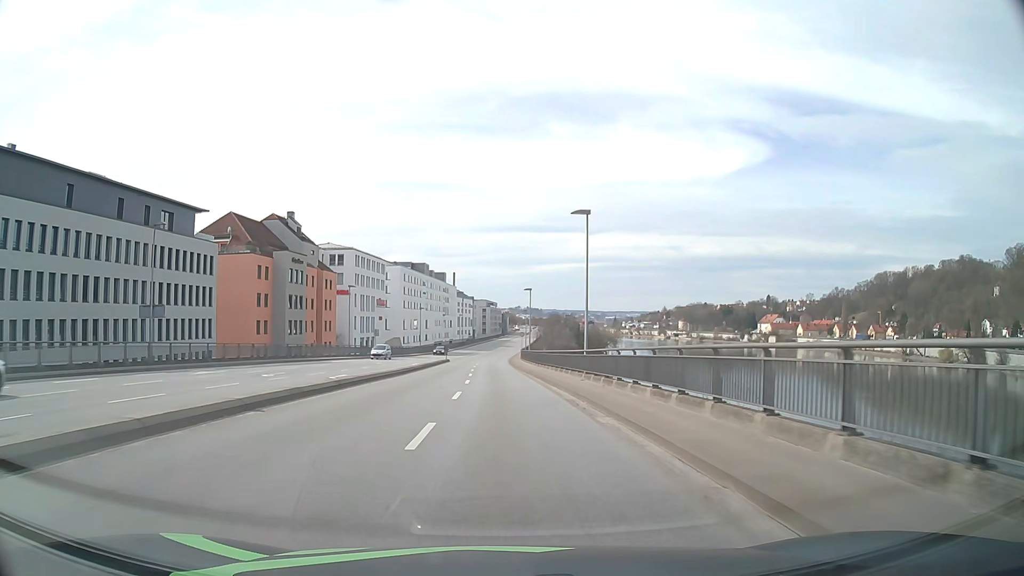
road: primary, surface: asphalt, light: Day
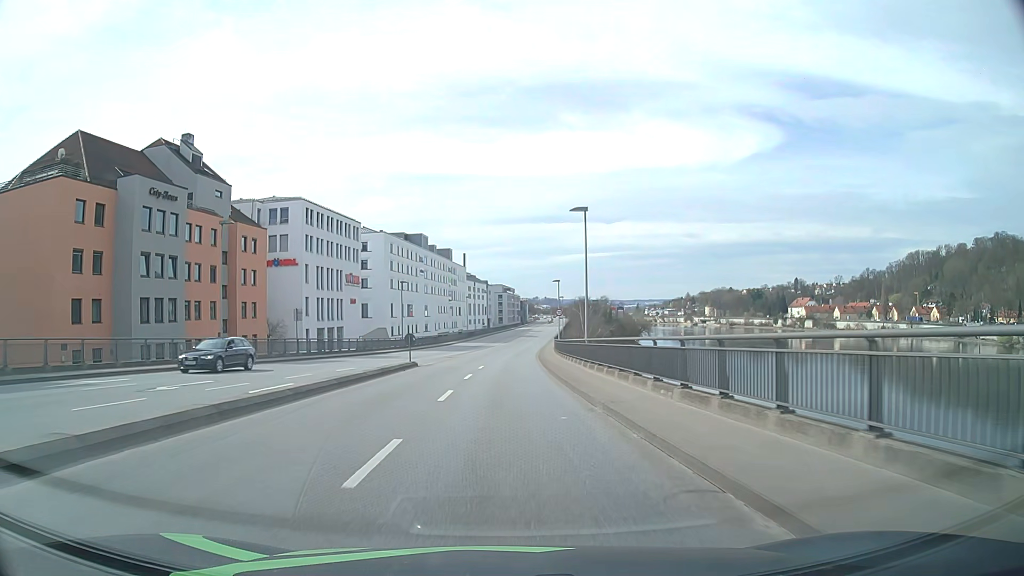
(-0.6, +38.7) m; -2°
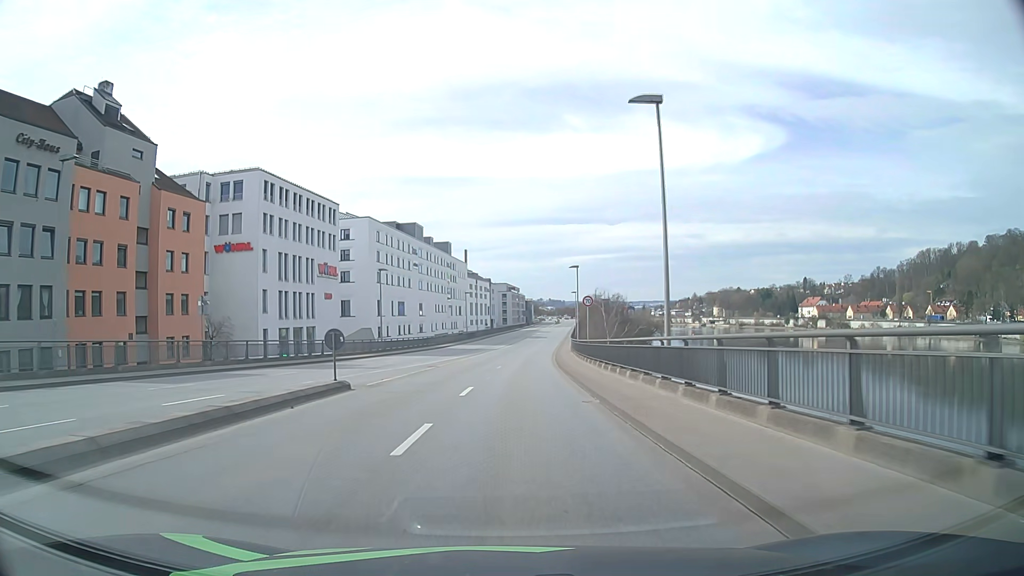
(-0.1, +16.2) m; 0°
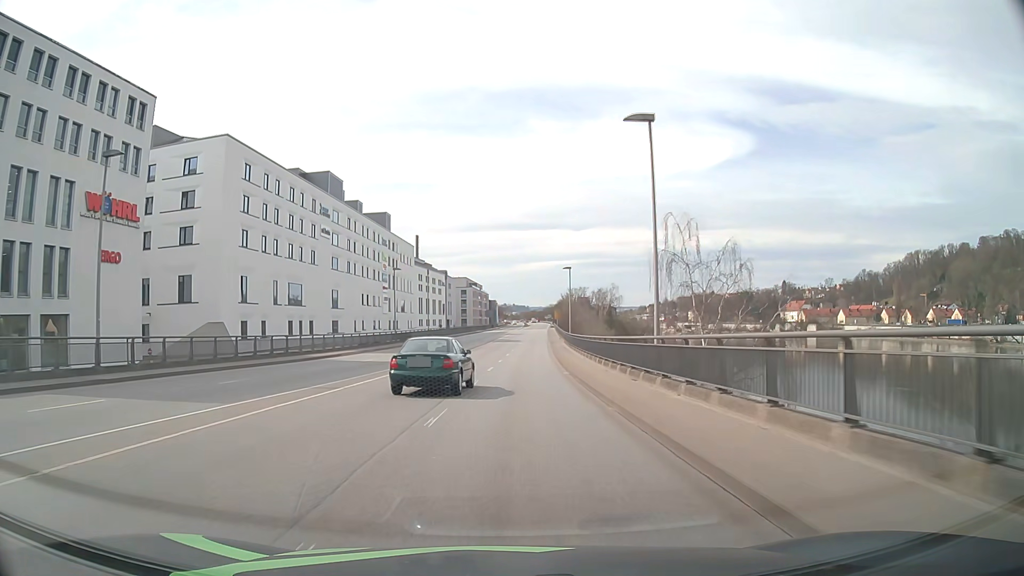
(+1.0, +42.8) m; +3°
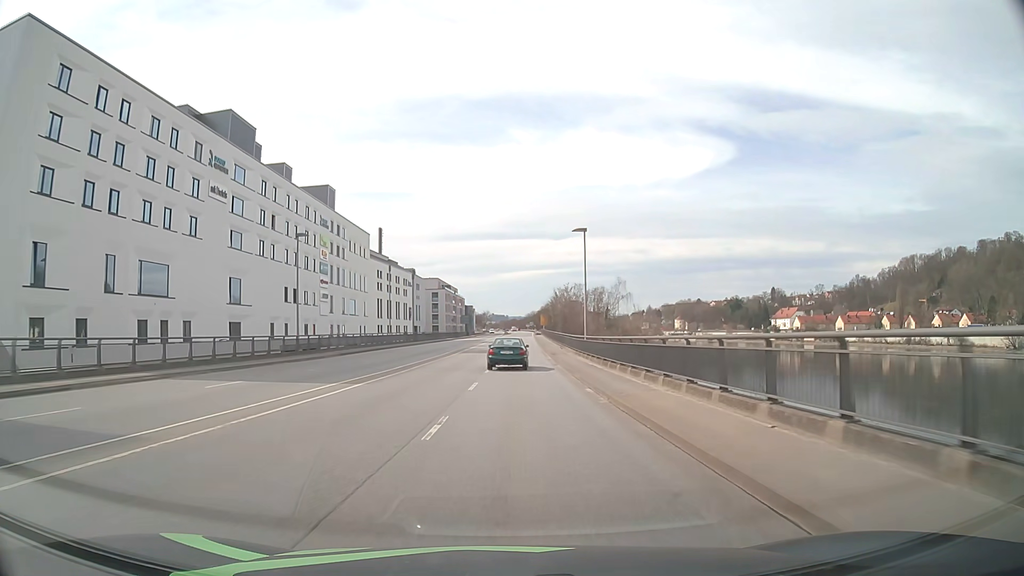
(+0.4, +28.3) m; +2°
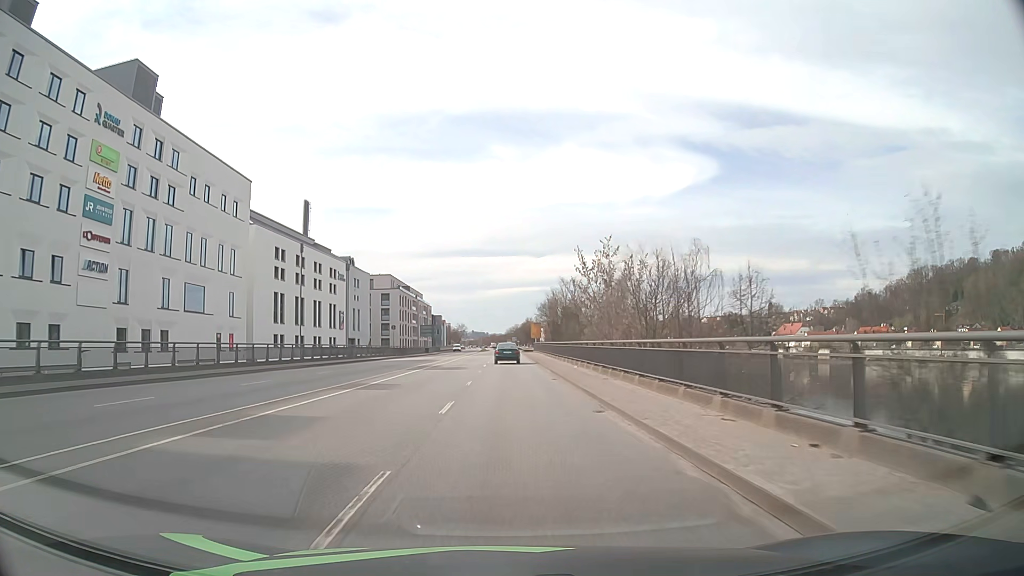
(+1.0, +50.5) m; +2°
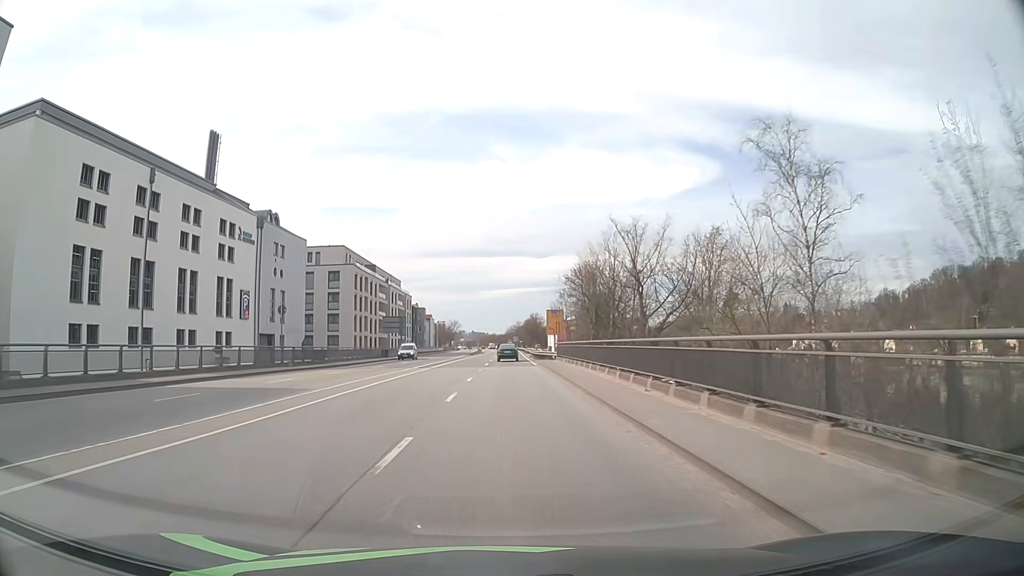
(-0.2, +42.2) m; 0°
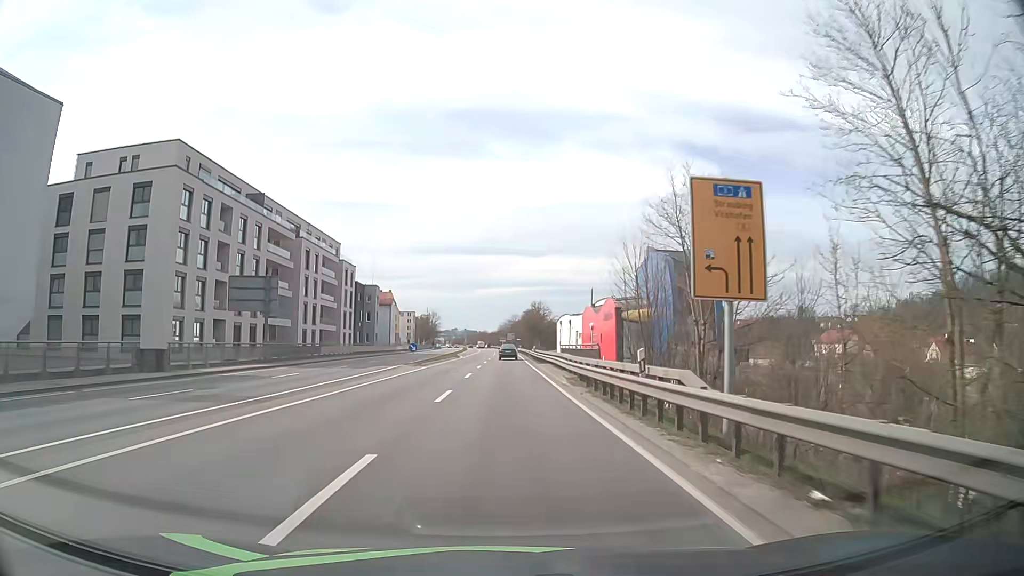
(+0.2, +53.7) m; +1°
(0, +10) (0, +20) (0, +30) (0, +40) (0, +50) (0, +60) (0, +70) (0, +80) (0, +90) (-1, +100) m
